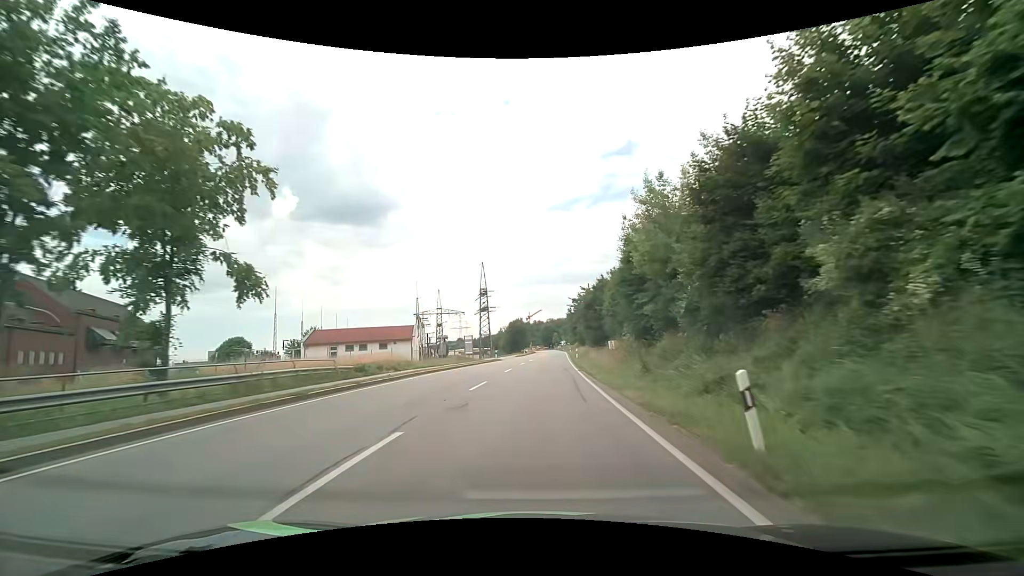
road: primary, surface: asphalt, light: Day
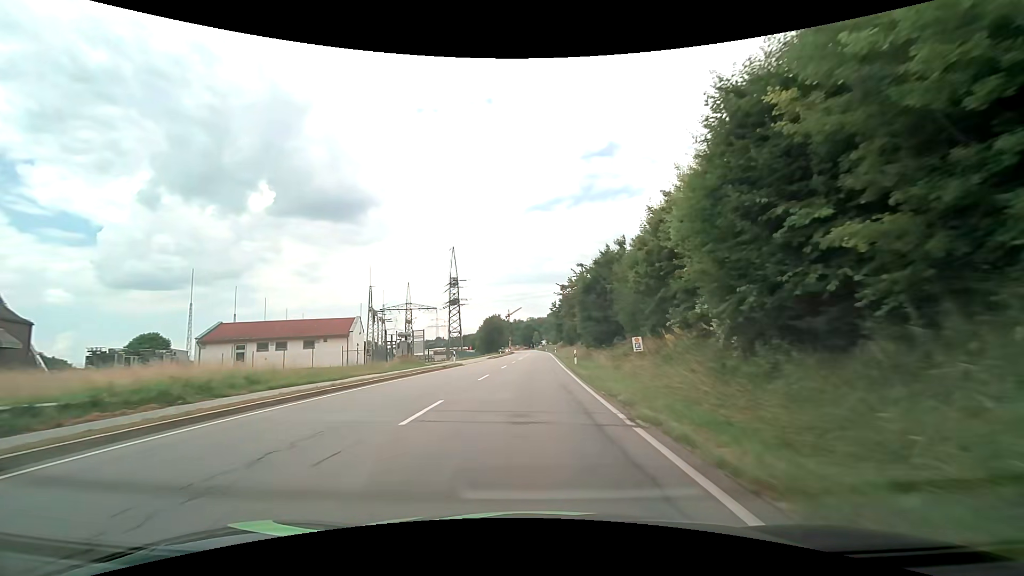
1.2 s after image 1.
(+0.5, +19.0) m; +3°
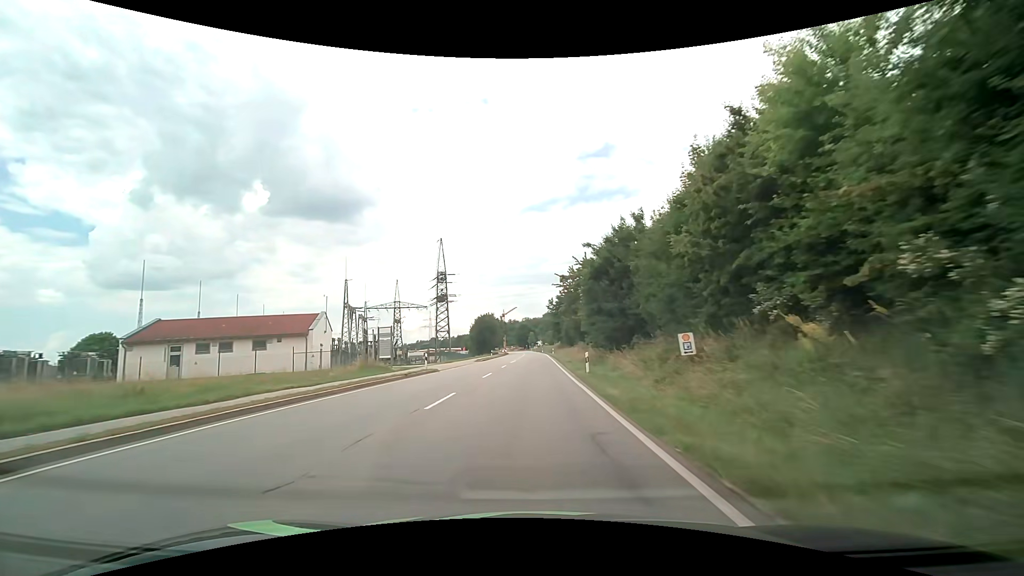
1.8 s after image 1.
(+0.1, +9.5) m; +1°
